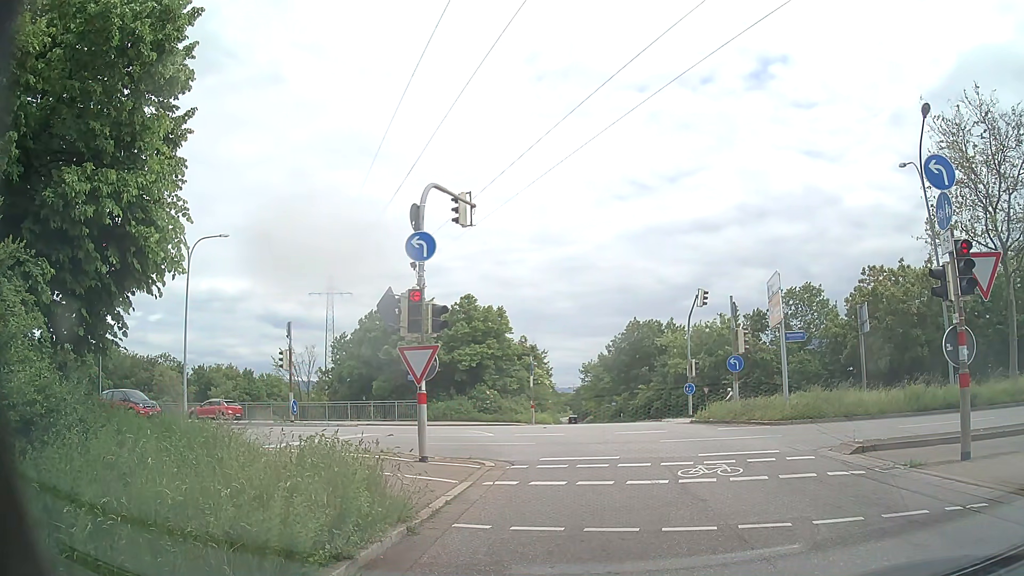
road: primary_link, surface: asphalt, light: Day
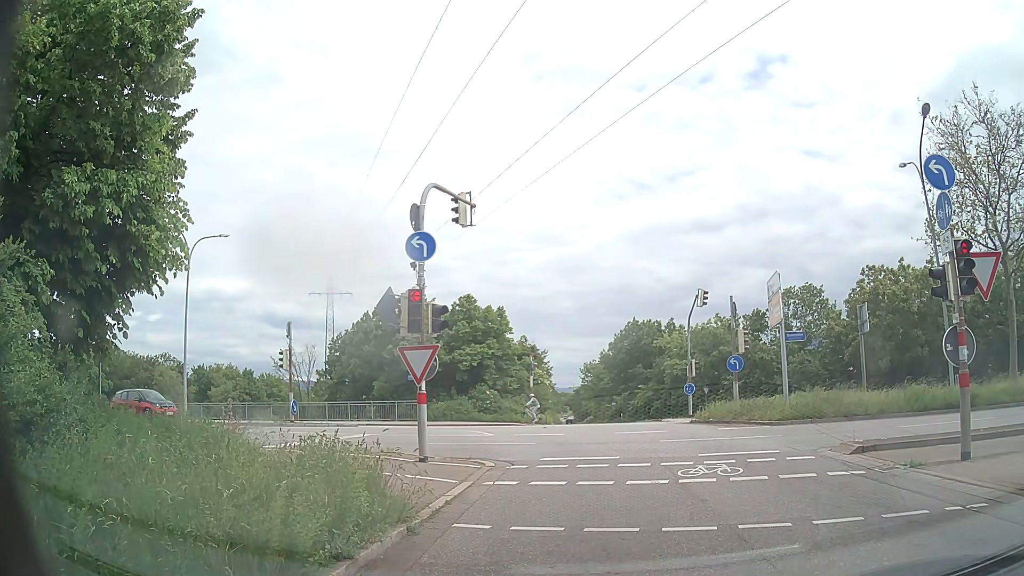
(0.0, 0.0) m; 0°
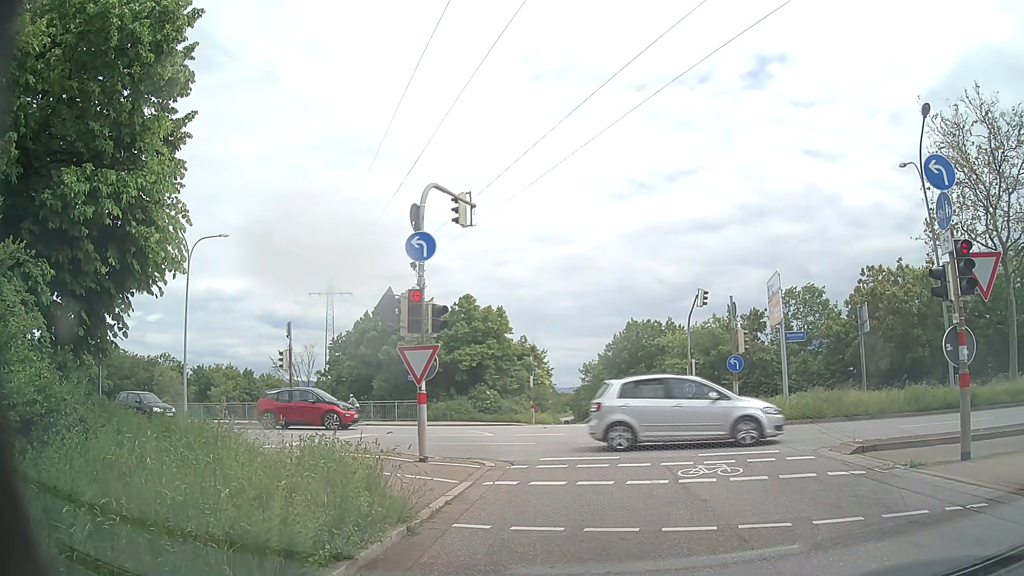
(0.0, 0.0) m; 0°
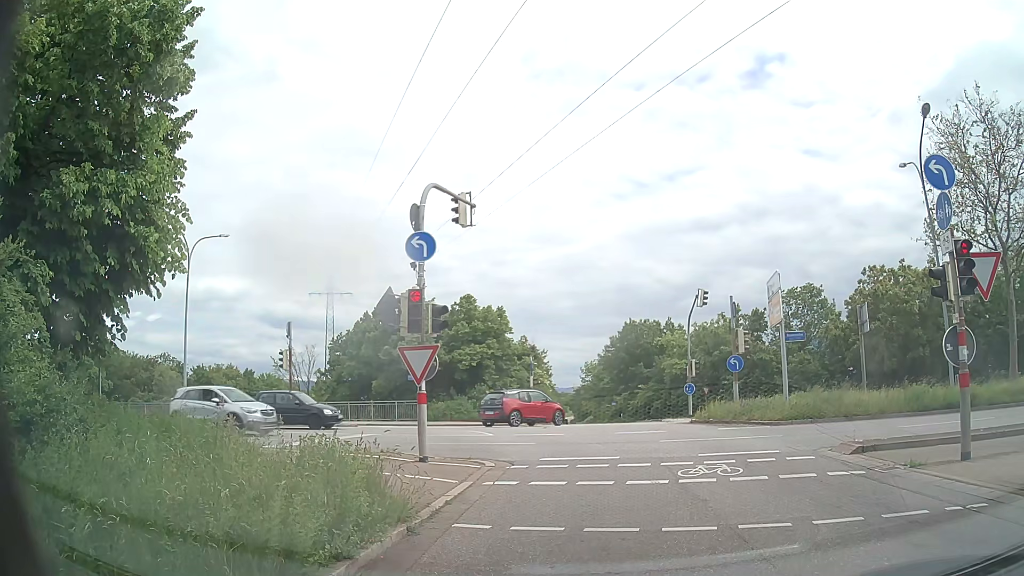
(0.0, 0.0) m; 0°
(0, +10) (-1, +20) (-5, +29) (-13, +34) (-23, +37) (-33, +38) (-43, +40) (-53, +41) (-63, +43) (-72, +45) m
